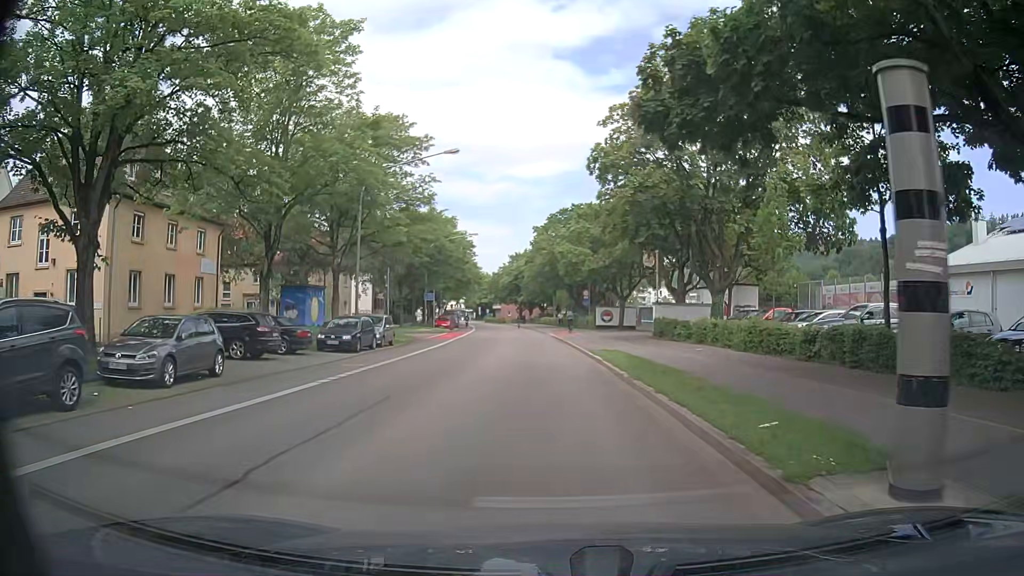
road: secondary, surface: asphalt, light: Day
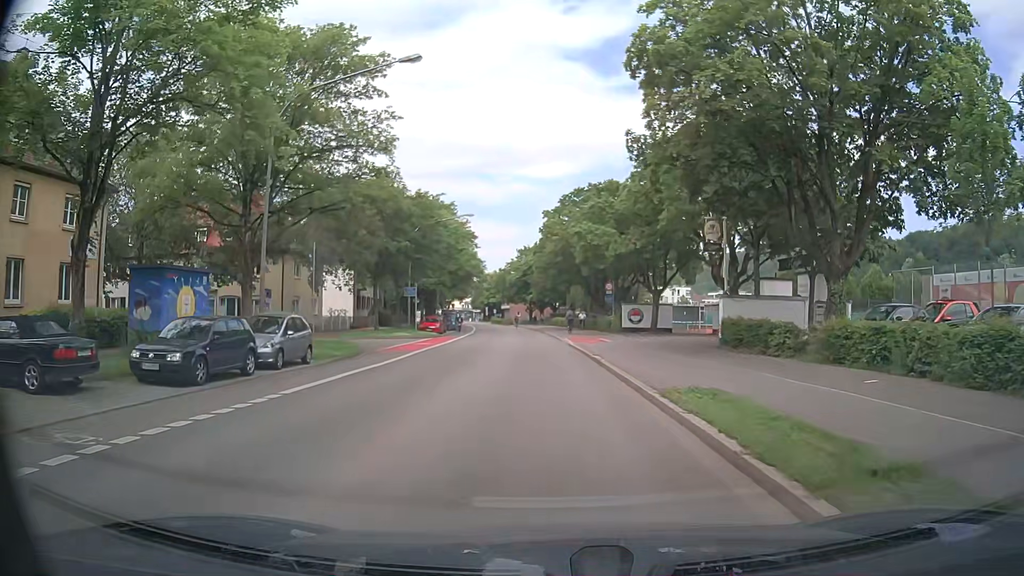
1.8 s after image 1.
(0.0, +13.6) m; -1°
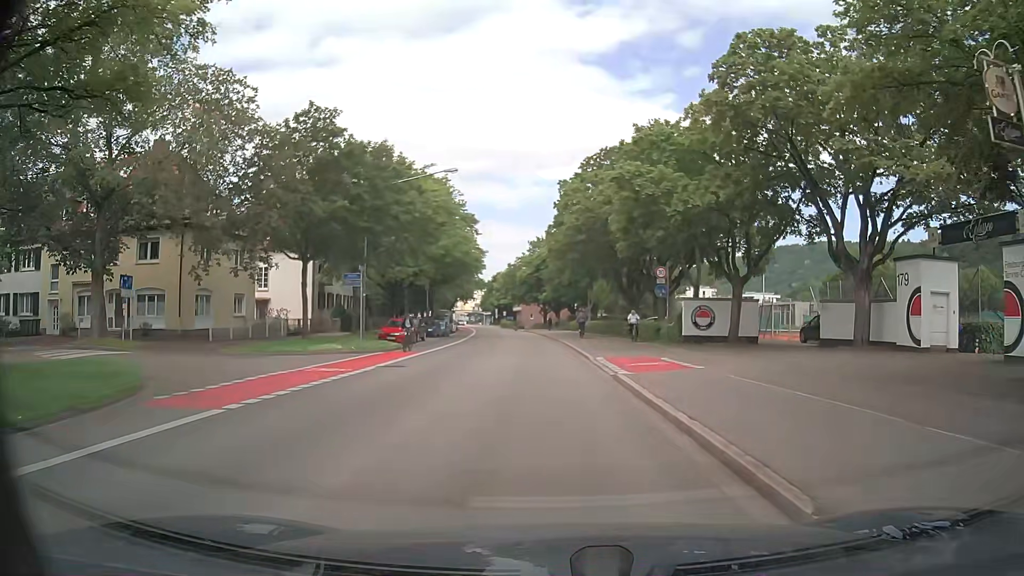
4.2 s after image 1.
(0.0, +18.1) m; 0°
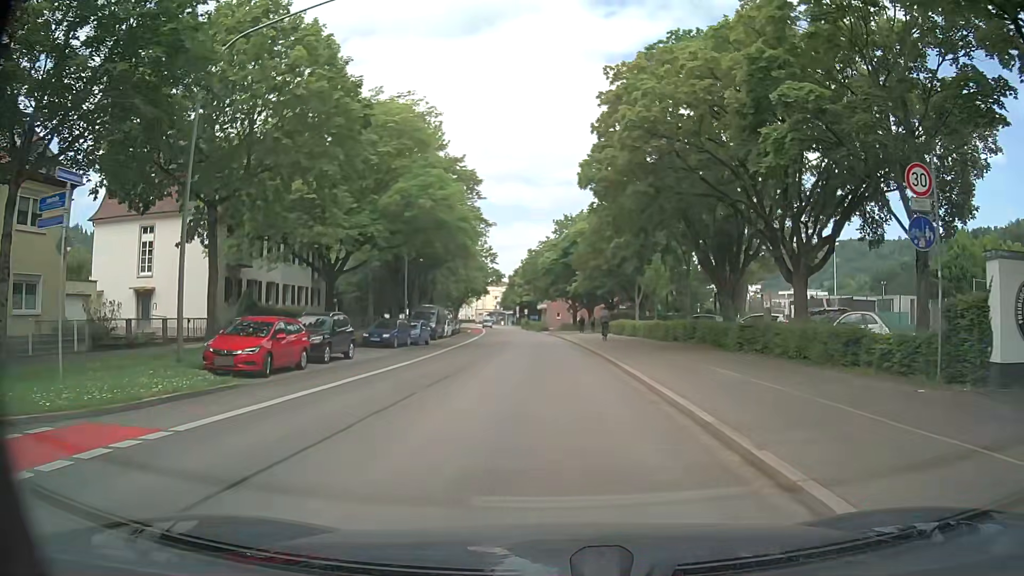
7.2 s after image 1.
(-0.8, +22.6) m; -3°
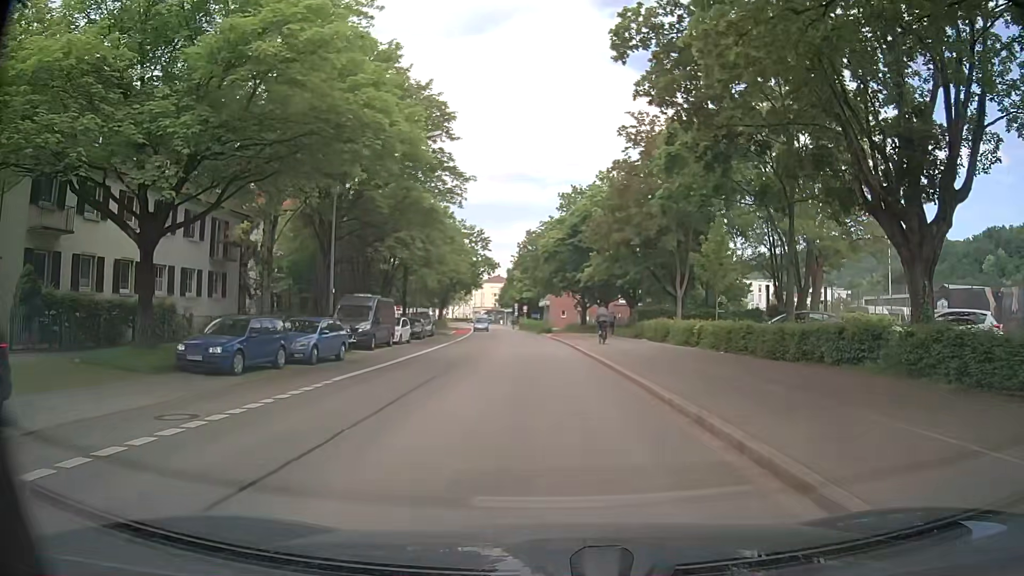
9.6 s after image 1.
(-0.2, +18.0) m; -1°
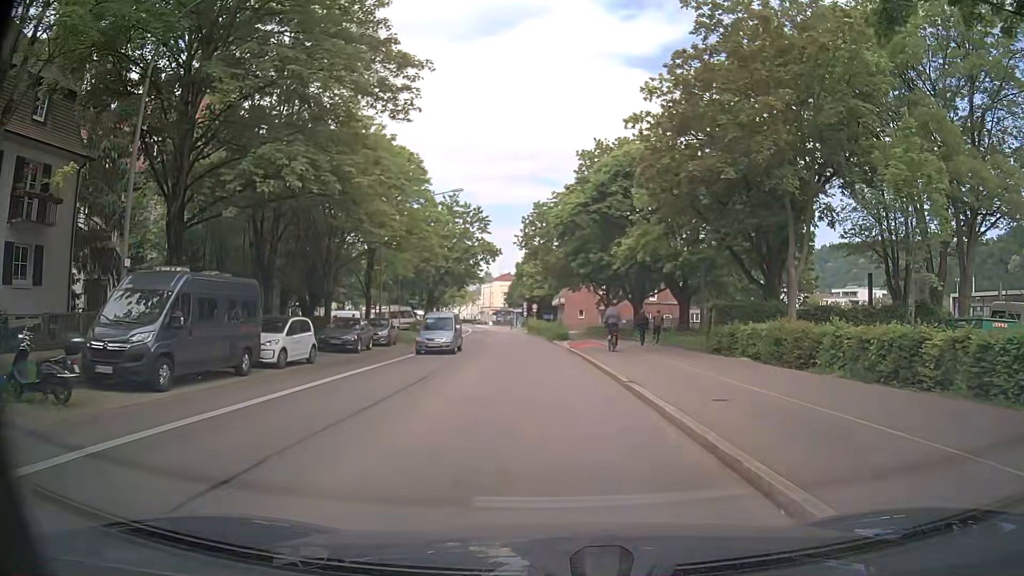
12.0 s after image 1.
(+0.1, +18.0) m; -1°
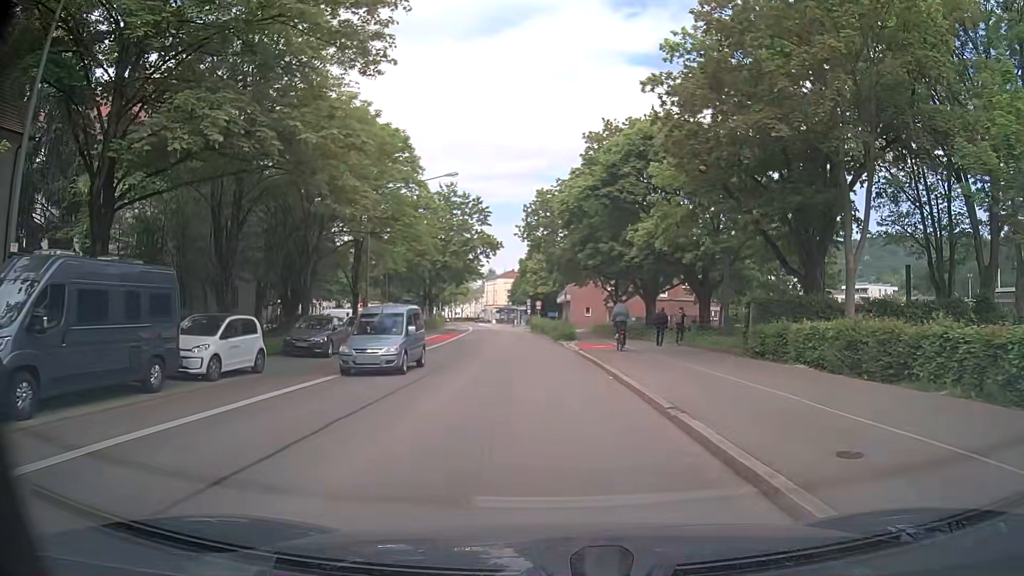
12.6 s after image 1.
(0.0, +4.5) m; 0°
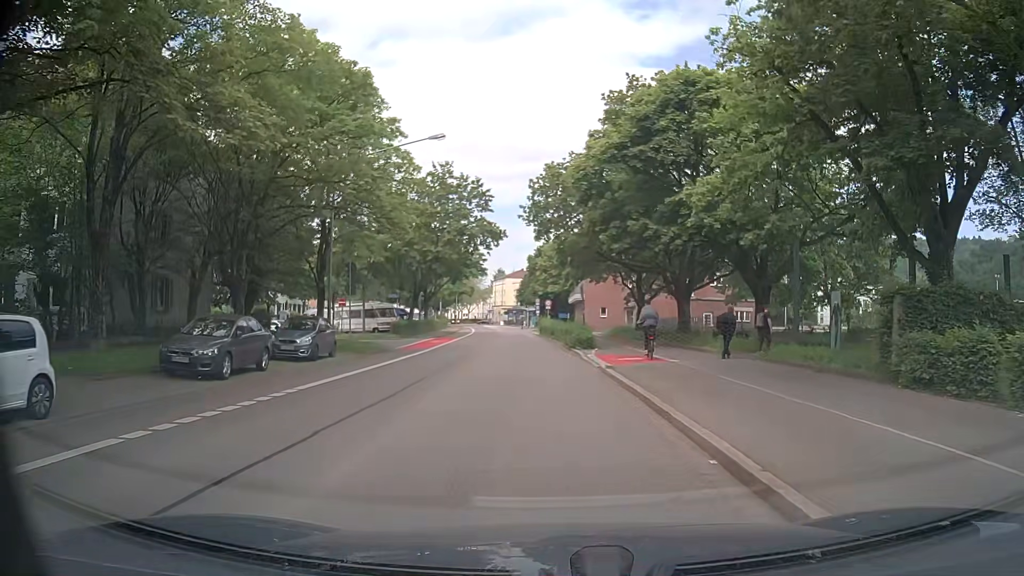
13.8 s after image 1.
(-0.1, +9.0) m; -1°
(0, +10) (0, +20) (-1, +30) (-1, +40) (-2, +50) (-3, +60) (-4, +70) (-4, +80) (-5, +90) (-6, +100) m
